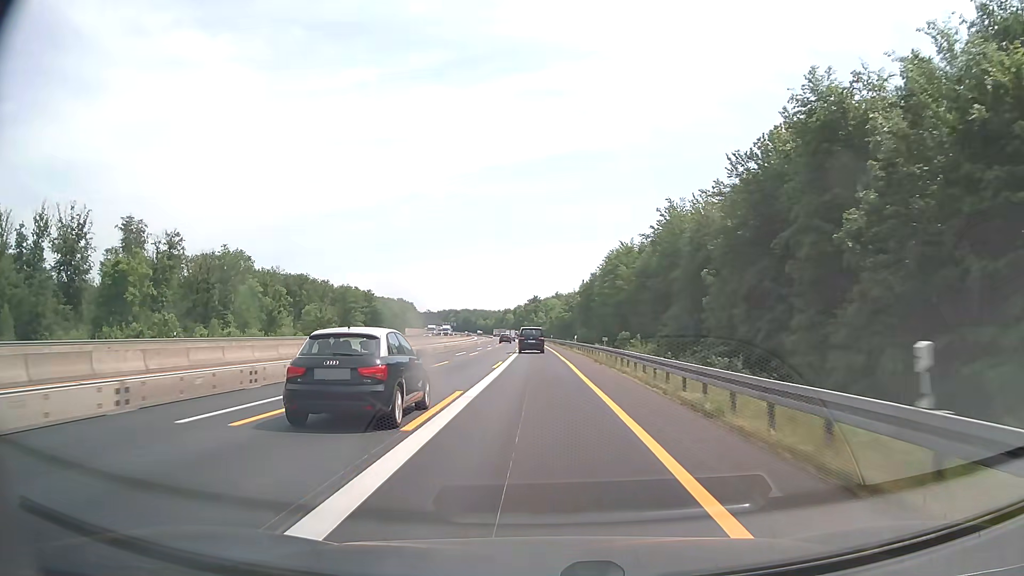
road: motorway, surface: asphalt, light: Day
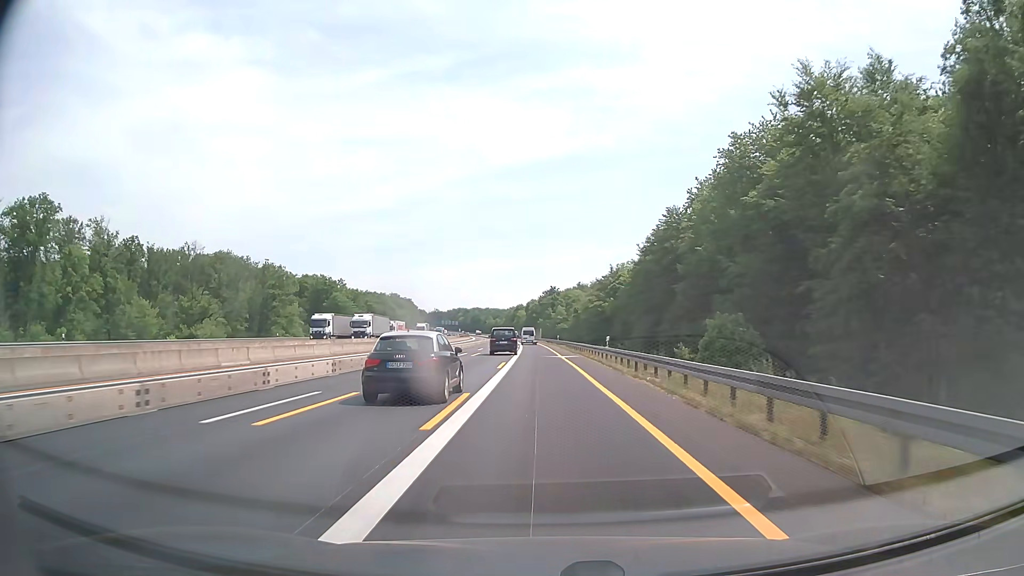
(-0.9, +71.4) m; -1°
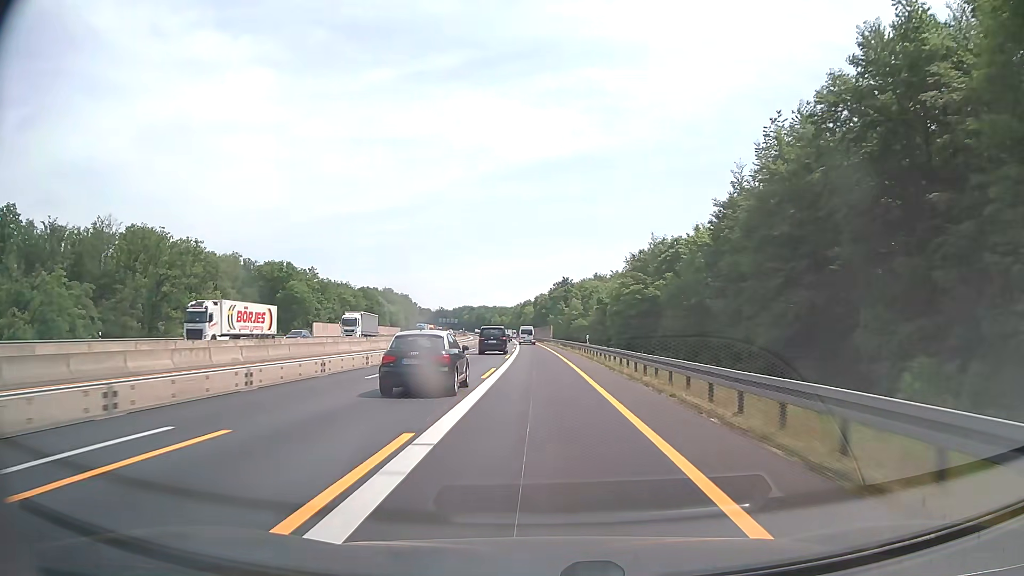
(-0.3, +42.8) m; -1°
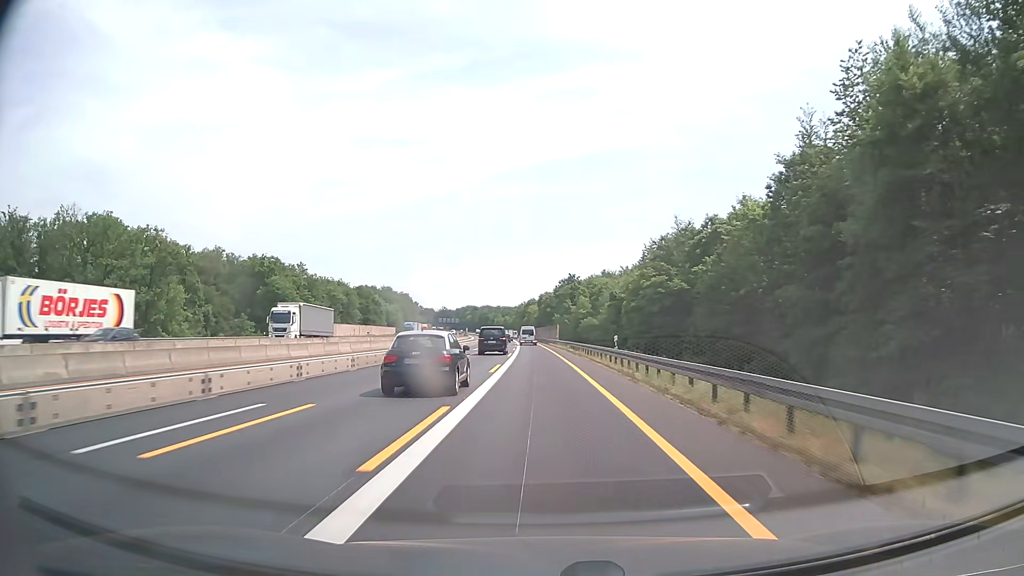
(-0.1, +14.3) m; 0°
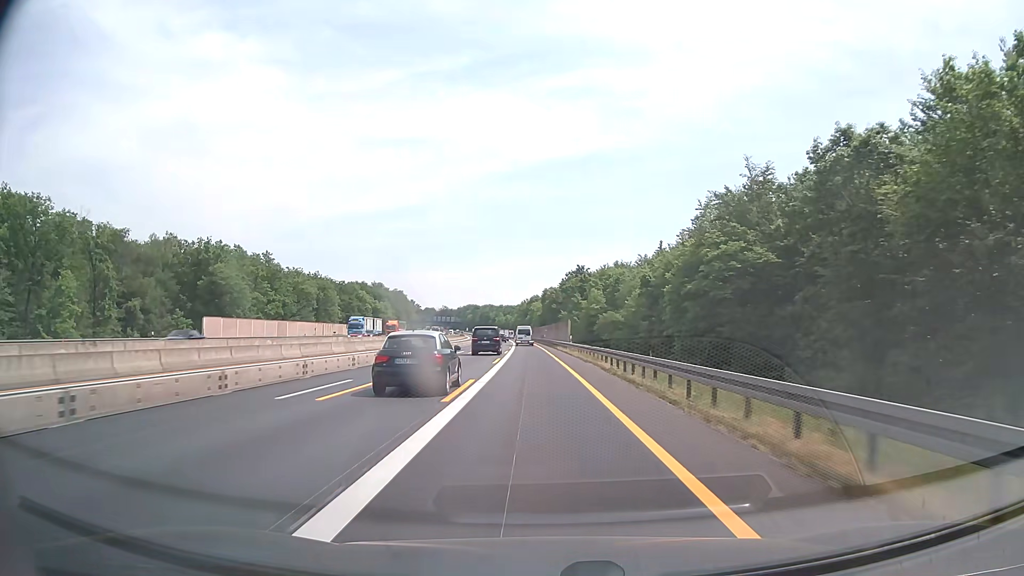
(-0.1, +28.7) m; 0°
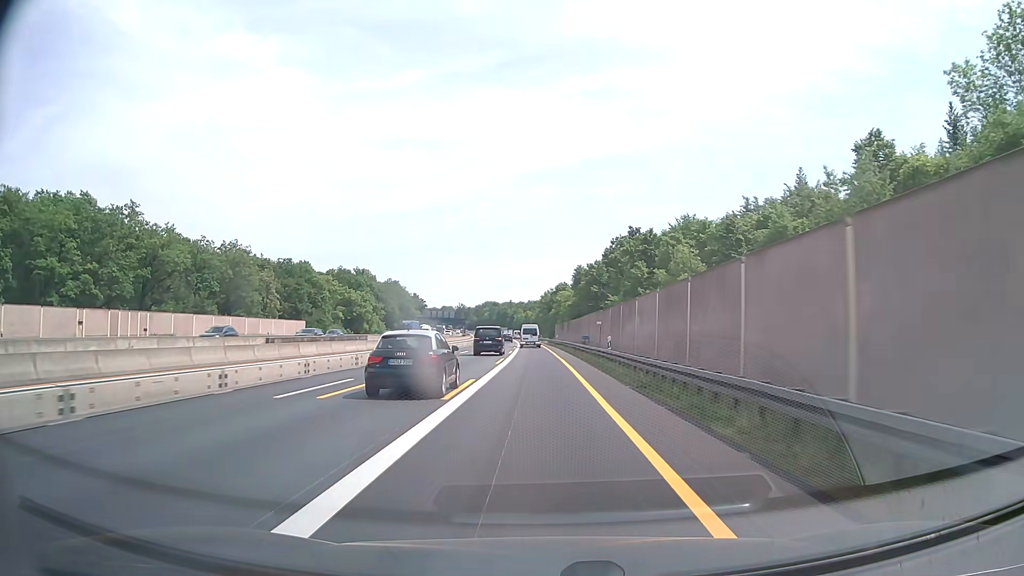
(-1.4, +71.7) m; -2°
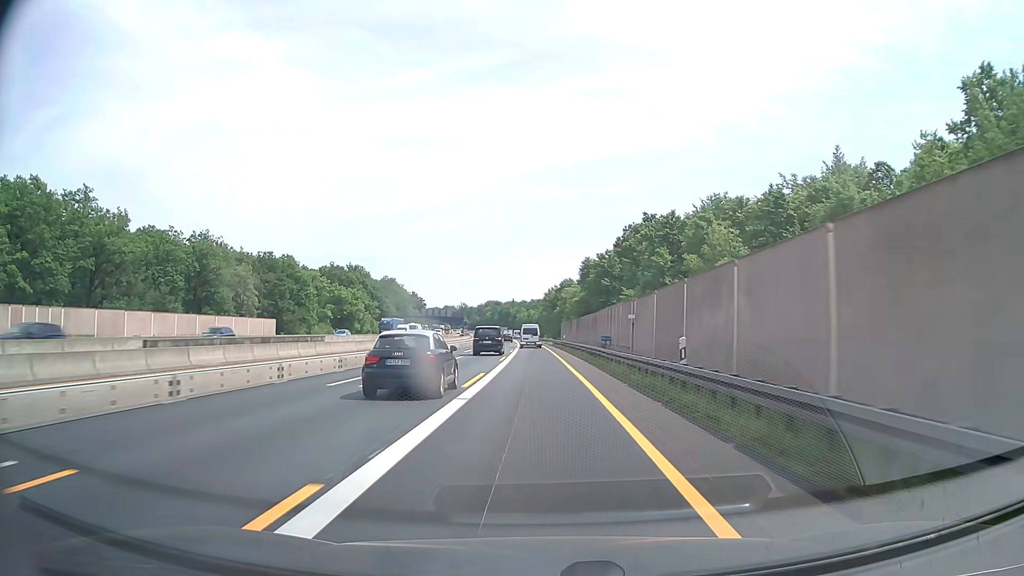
(0.0, +14.3) m; 0°
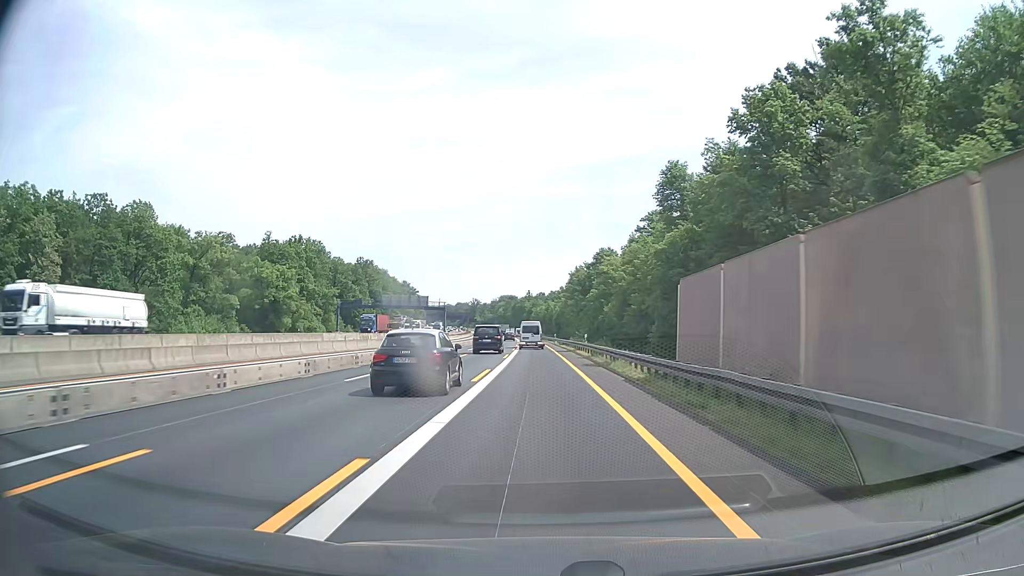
(-1.0, +70.3) m; -2°
(0, +10) (0, +20) (0, +30) (0, +40) (0, +50) (-1, +60) (-1, +70) (-1, +80) (-2, +90) (-2, +100) m
